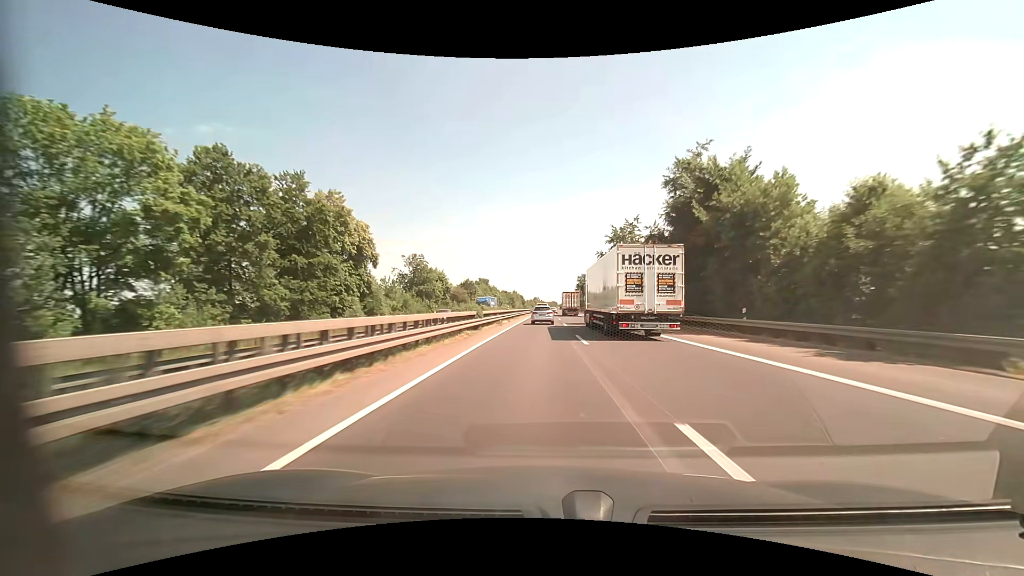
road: motorway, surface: asphalt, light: Day
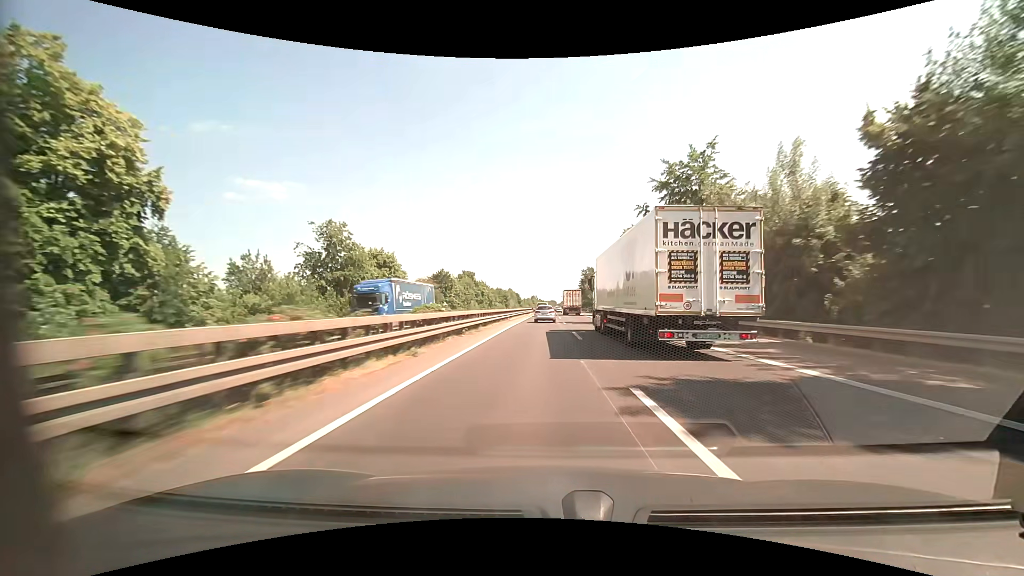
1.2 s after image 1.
(+0.1, +33.7) m; 0°
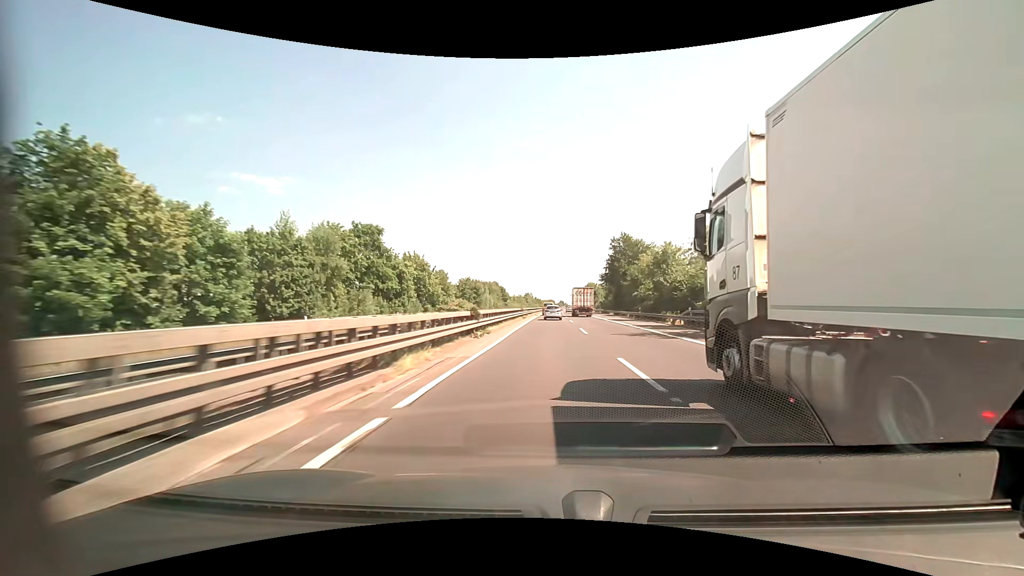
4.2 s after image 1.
(-0.1, +85.3) m; 0°
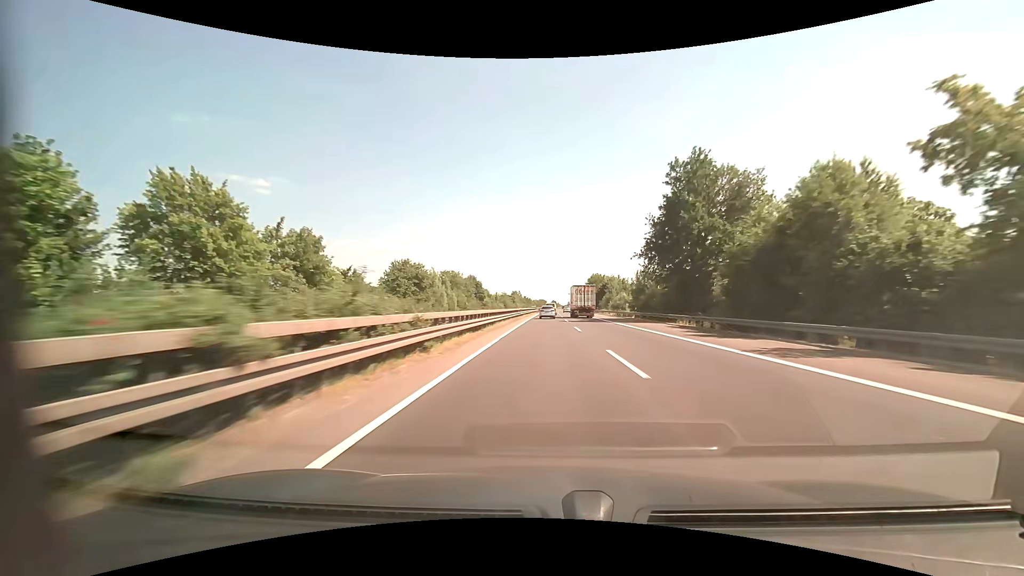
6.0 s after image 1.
(+0.5, +51.6) m; +1°
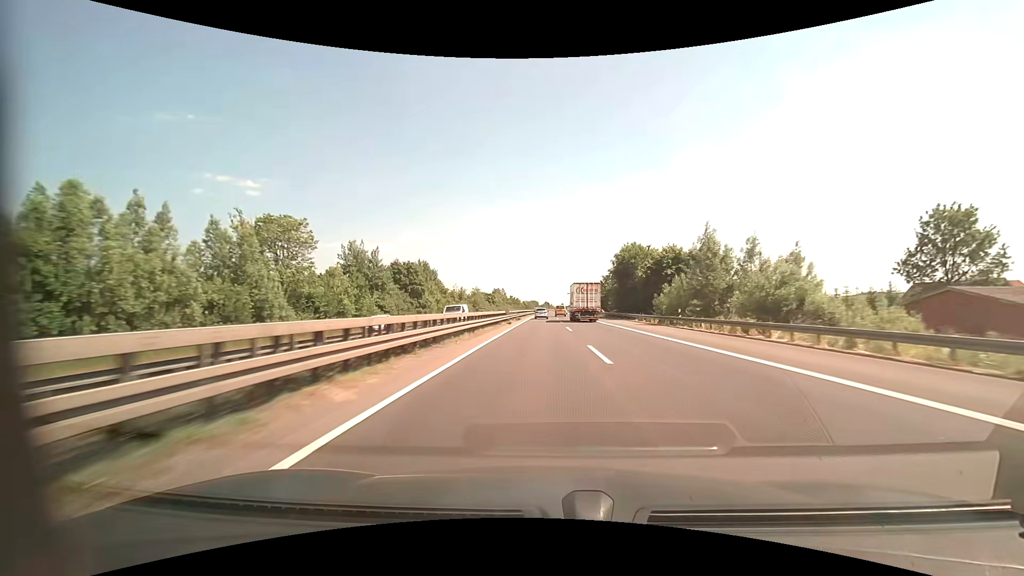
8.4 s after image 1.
(+0.6, +69.7) m; +1°
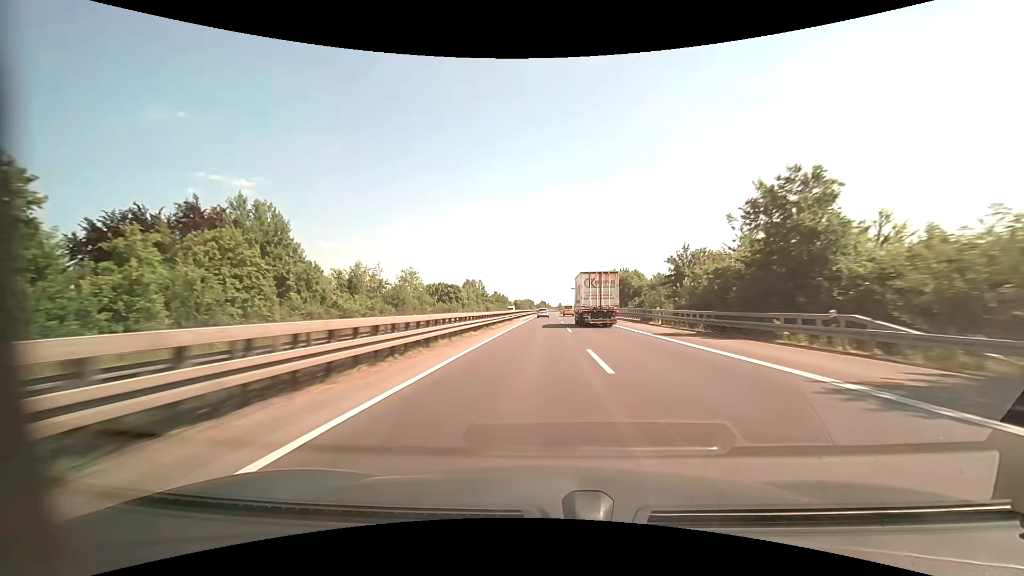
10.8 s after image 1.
(+0.5, +74.4) m; +1°
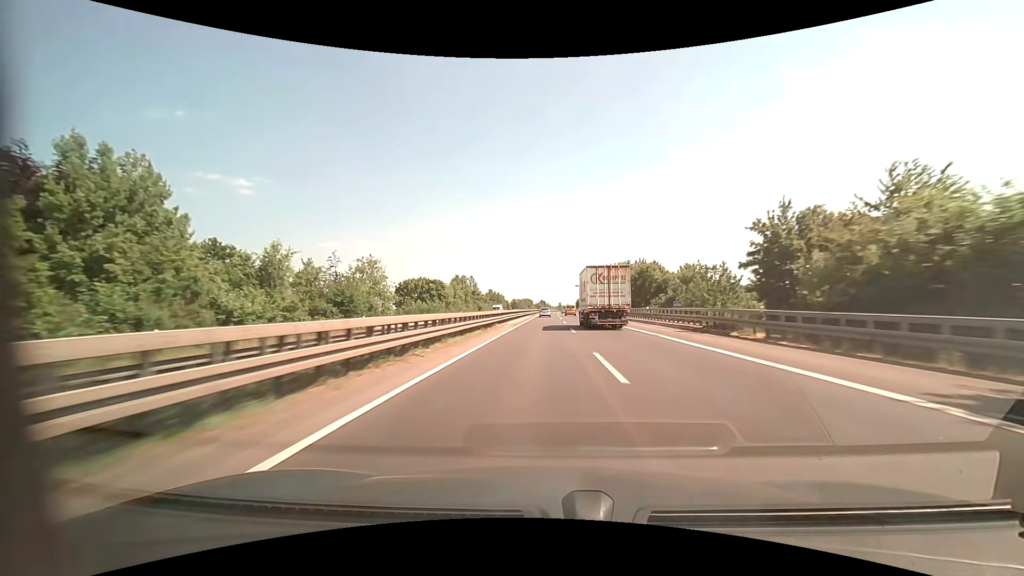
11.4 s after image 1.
(0.0, +19.4) m; 0°
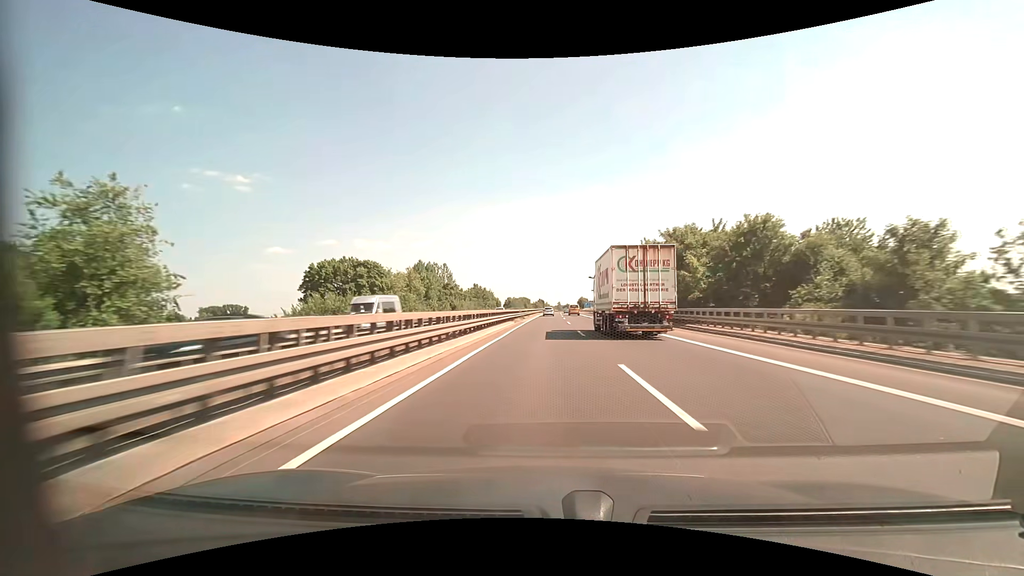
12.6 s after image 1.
(+0.1, +39.5) m; 0°
(0, +10) (0, +20) (0, +30) (0, +40) (0, +50) (0, +60) (+1, +70) (+1, +80) (+1, +90) (+1, +100) m
